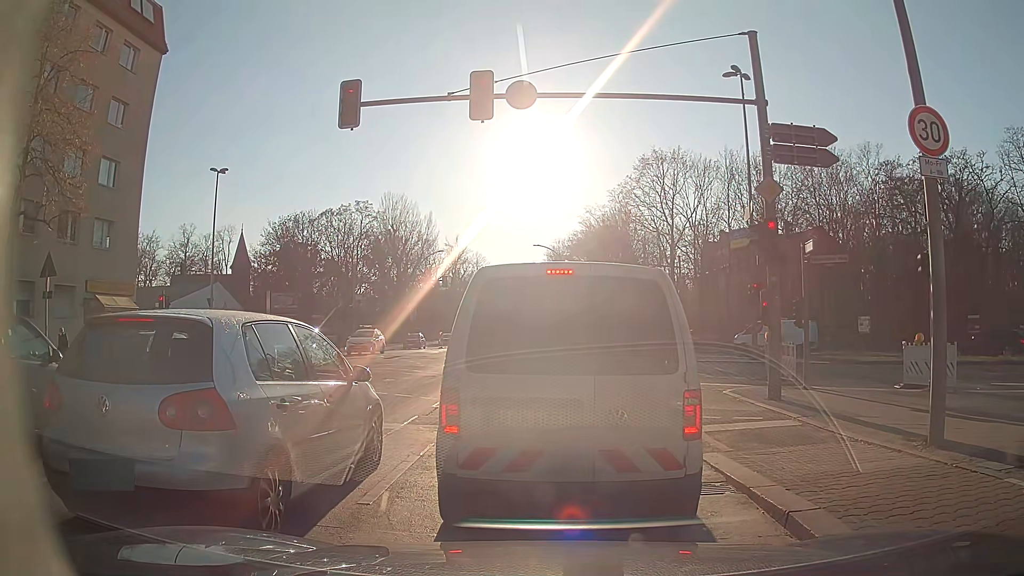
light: Day
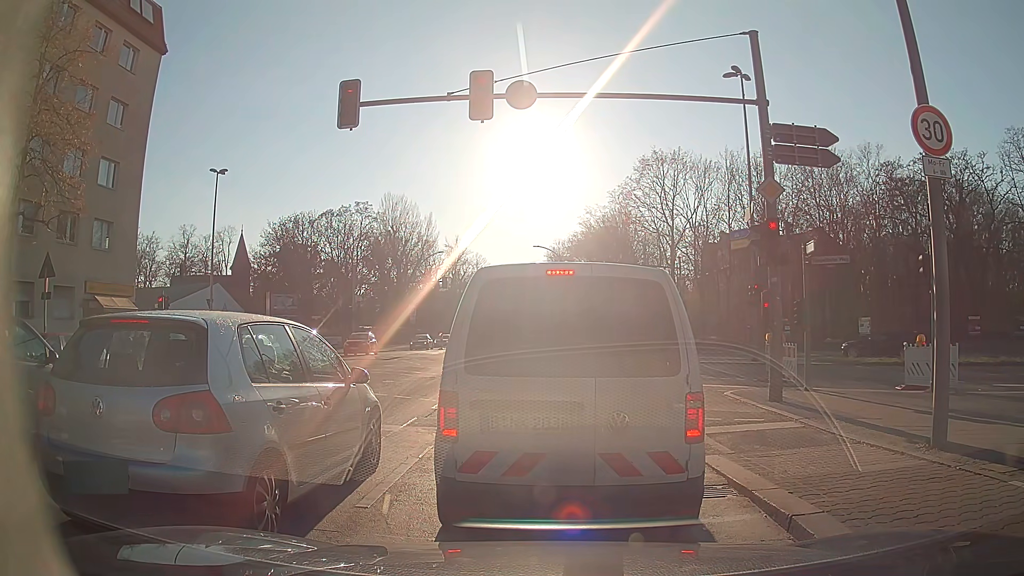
(0.0, +0.2) m; 0°
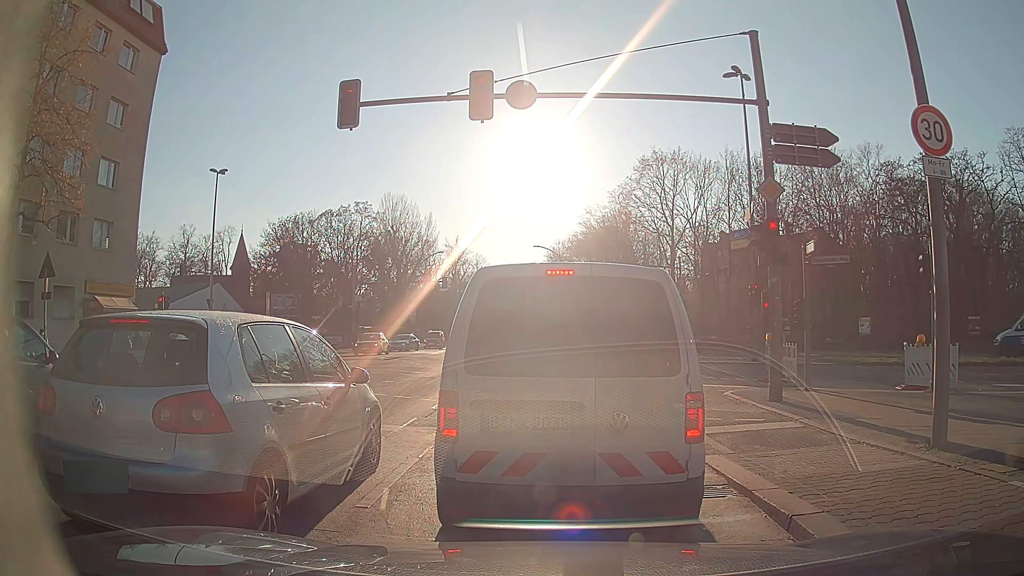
(0.0, 0.0) m; 0°
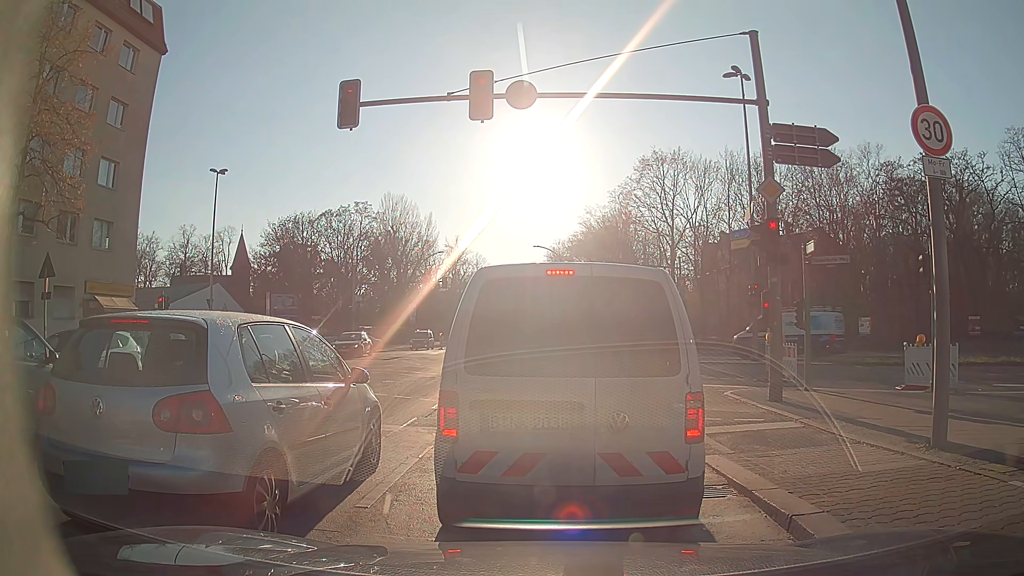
(0.0, 0.0) m; 0°
(0, +10) (0, +20) (0, +30) (0, +40) (-1, +50) (-1, +60) (-1, +70) (-1, +80) (-1, +90) (-2, +100) m
